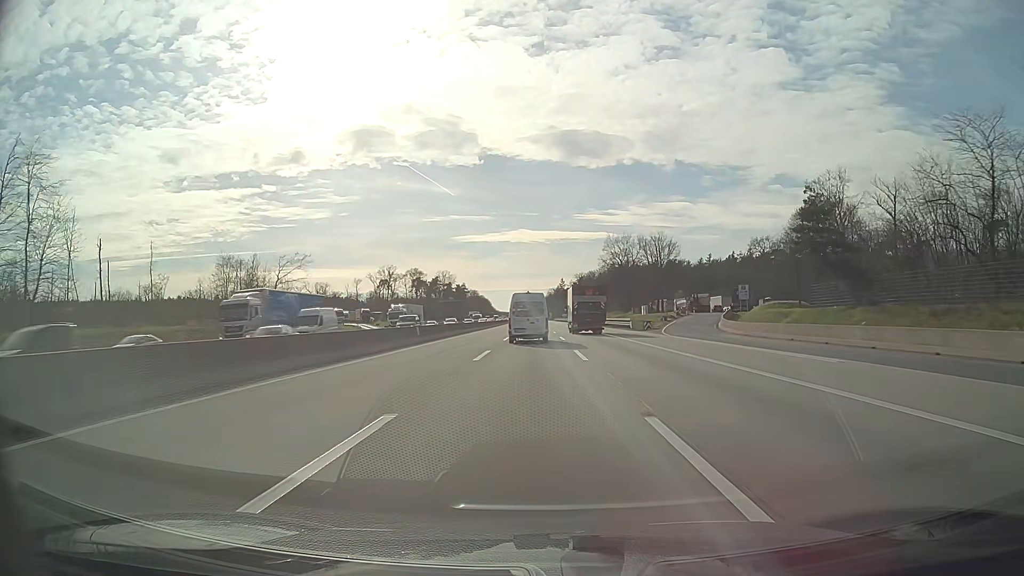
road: motorway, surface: asphalt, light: Day
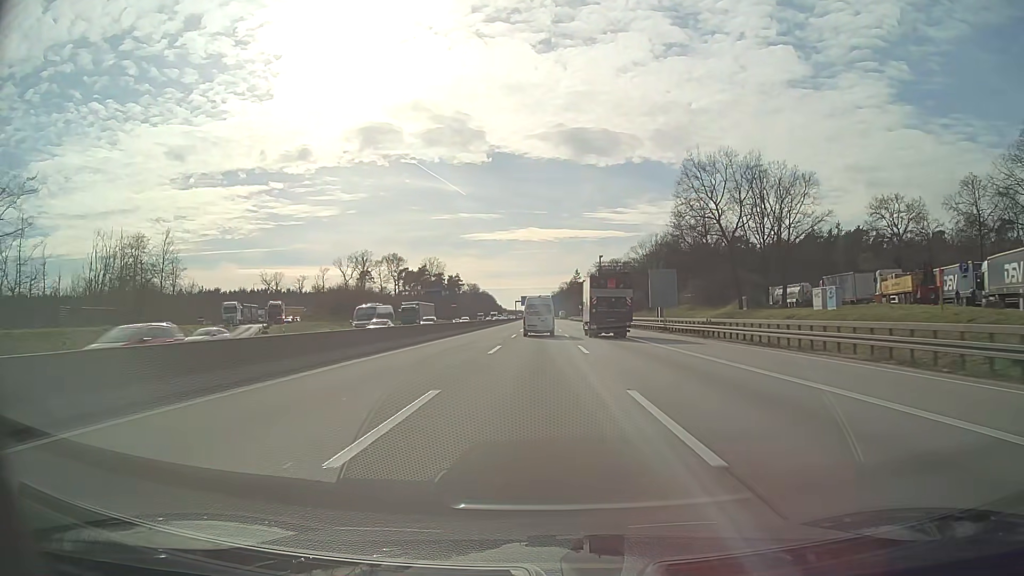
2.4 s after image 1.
(-0.8, +69.6) m; -1°
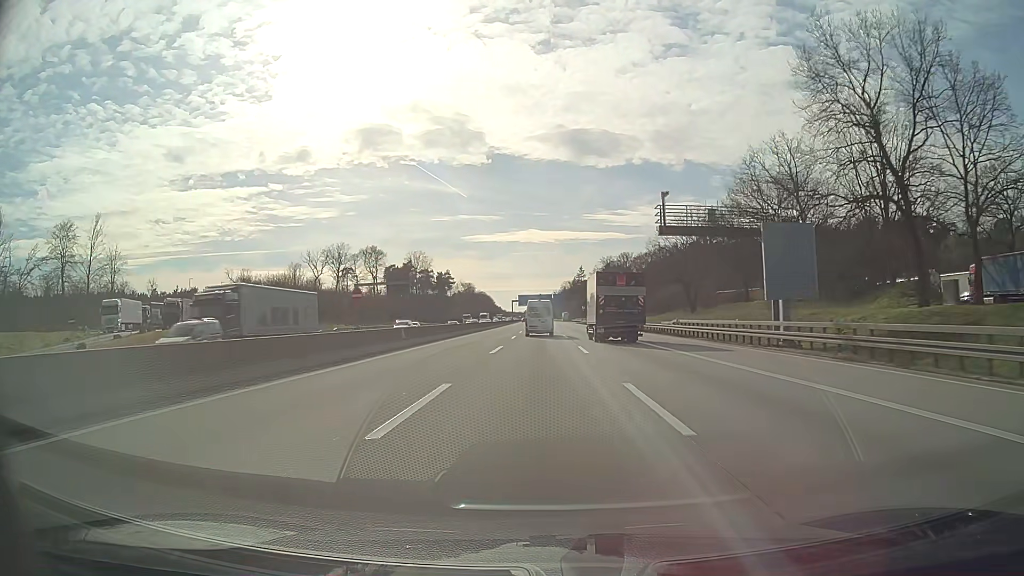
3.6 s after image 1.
(0.0, +34.9) m; 0°
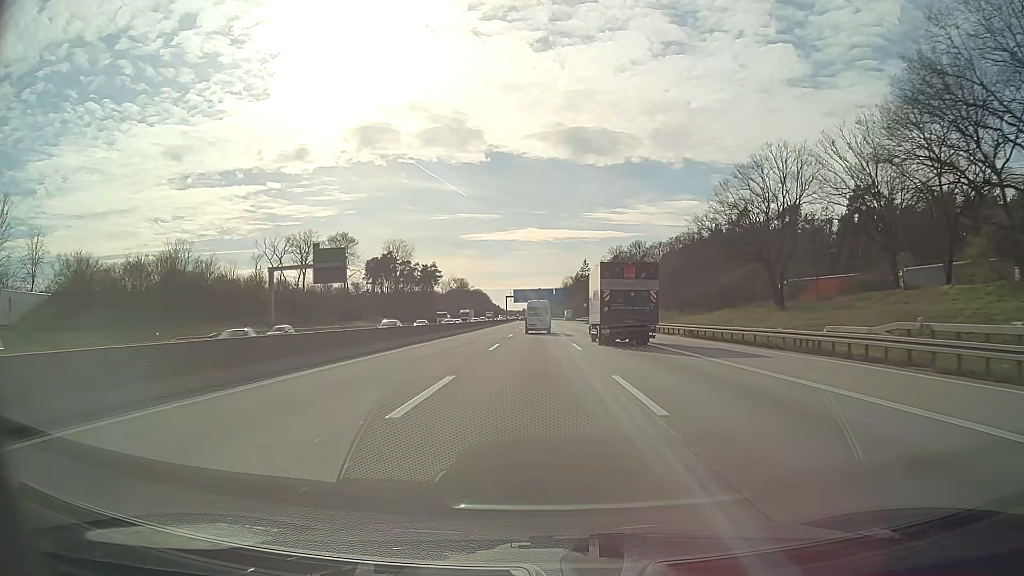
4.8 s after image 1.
(0.0, +34.8) m; 0°
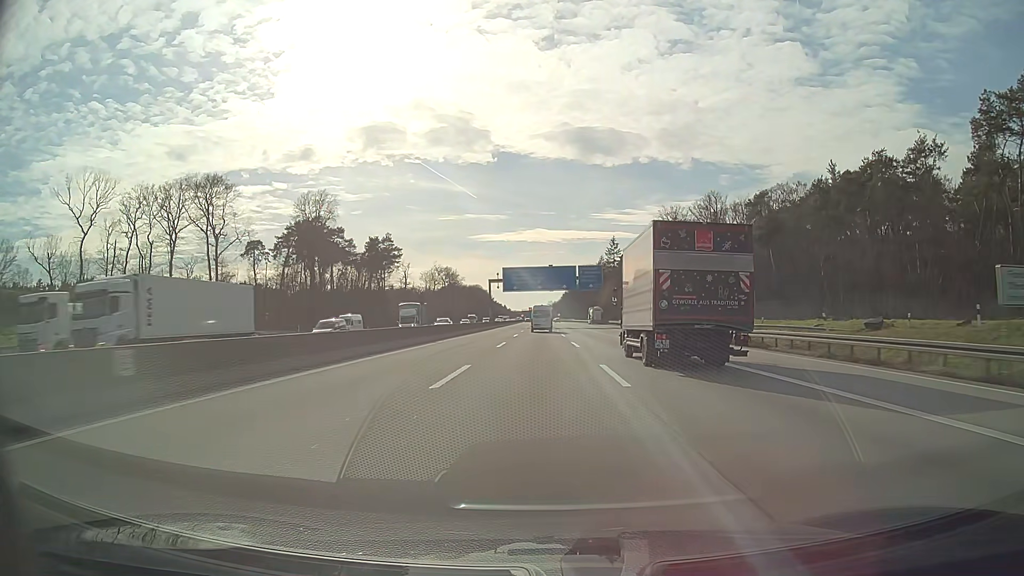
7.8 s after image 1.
(-0.7, +87.1) m; -1°
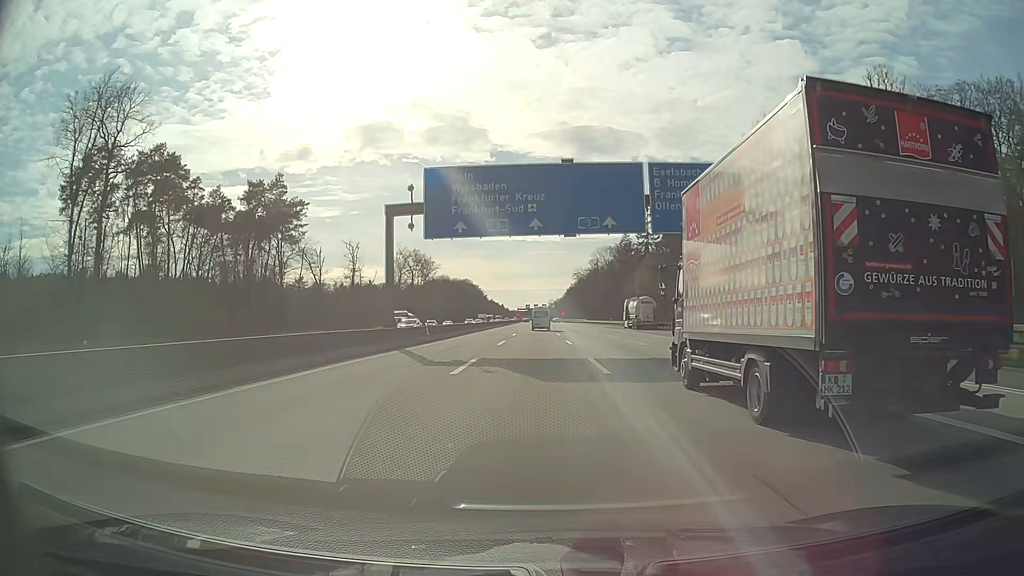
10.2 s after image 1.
(0.0, +69.6) m; 0°
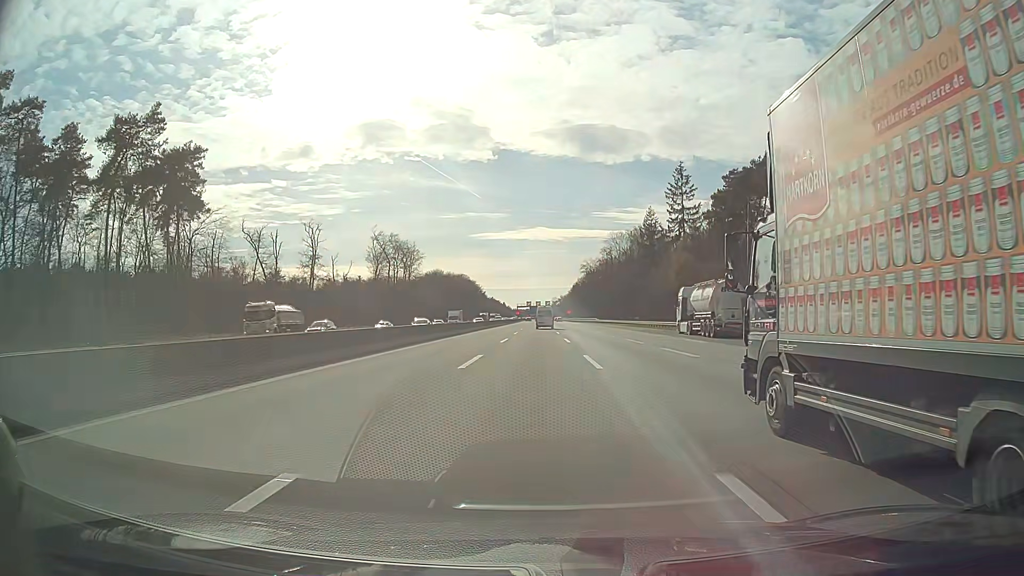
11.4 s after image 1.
(-0.1, +34.8) m; 0°
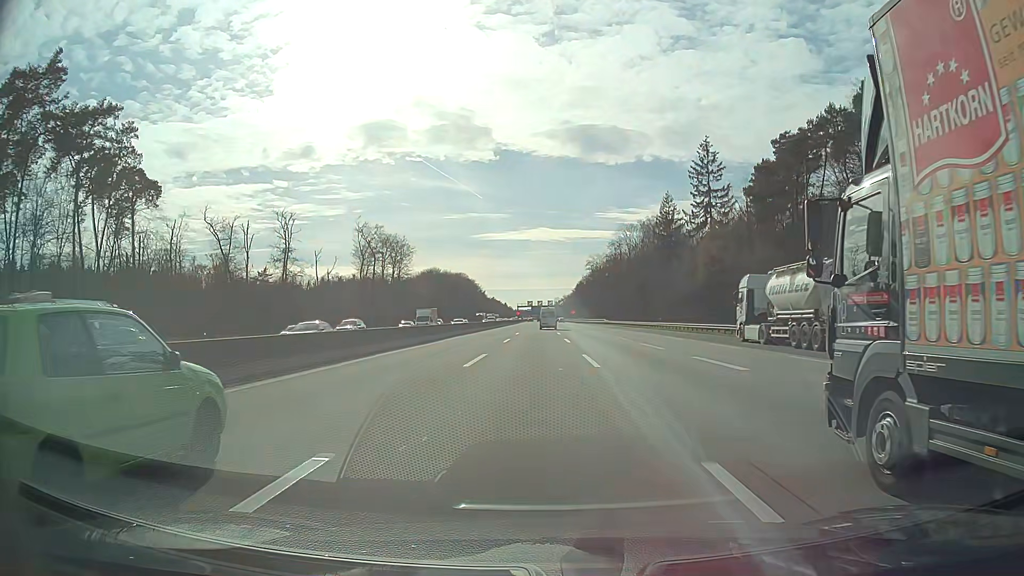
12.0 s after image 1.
(+0.1, +17.4) m; 0°
(0, +10) (0, +20) (0, +30) (0, +40) (0, +50) (0, +60) (0, +70) (0, +80) (0, +90) (0, +100) m
